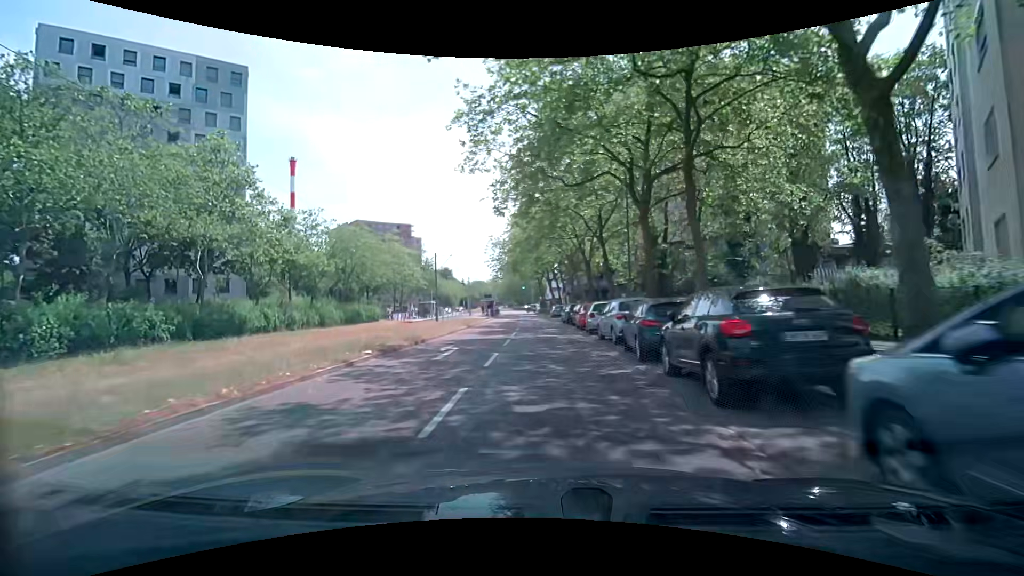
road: tertiary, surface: asphalt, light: Day
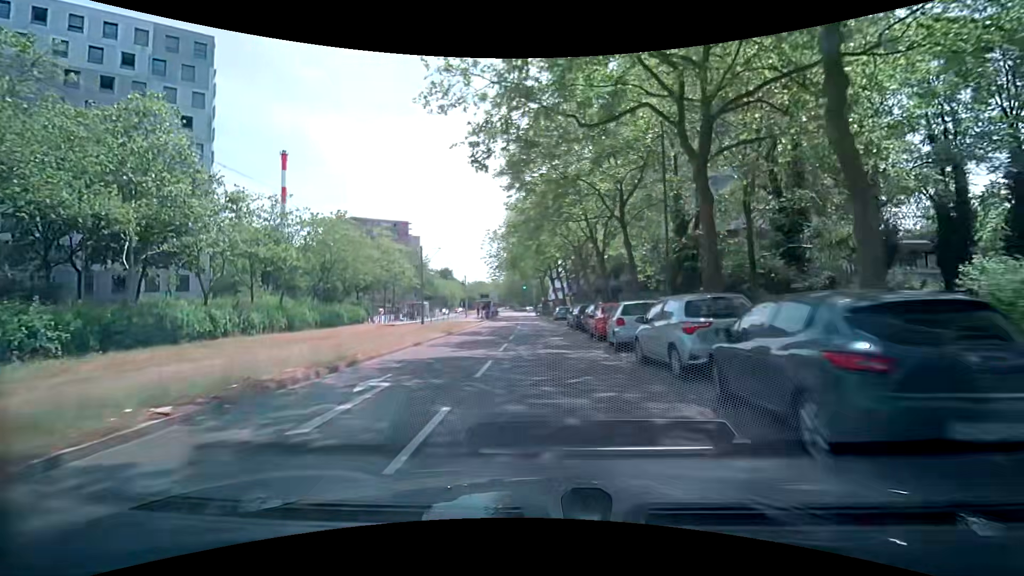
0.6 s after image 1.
(0.0, +7.4) m; -1°
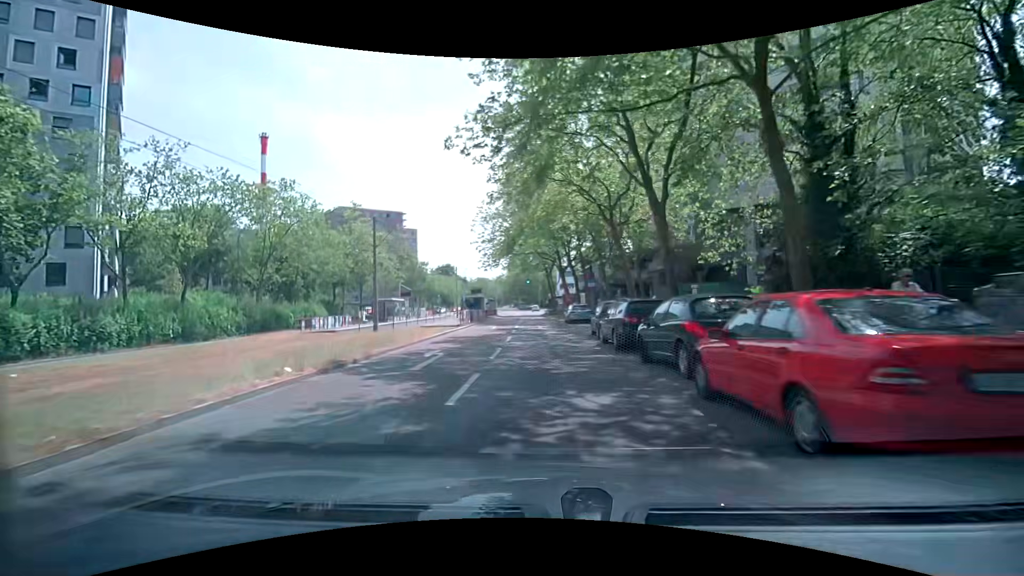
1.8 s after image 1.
(0.0, +14.9) m; 0°
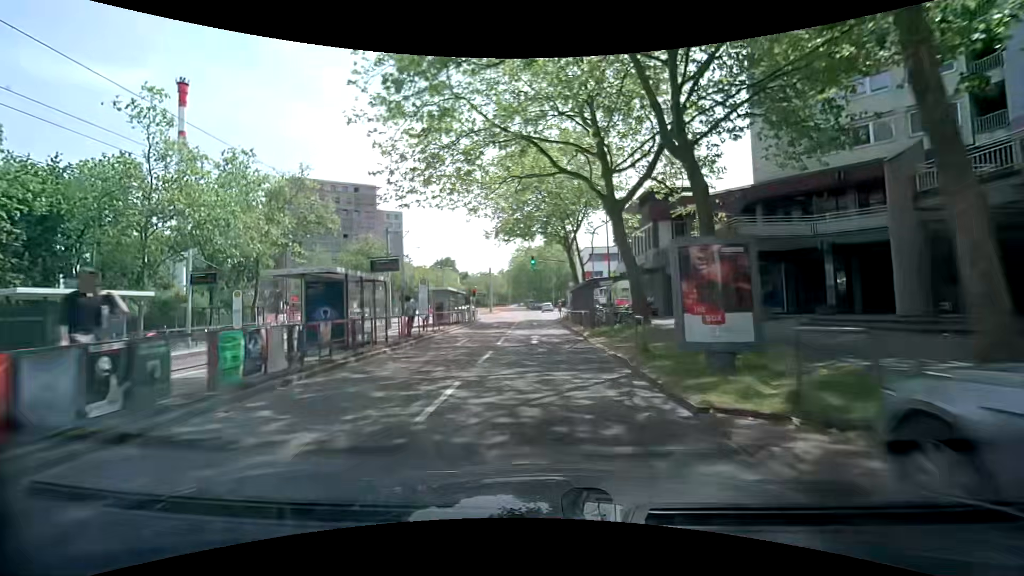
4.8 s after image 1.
(-0.6, +36.7) m; -1°
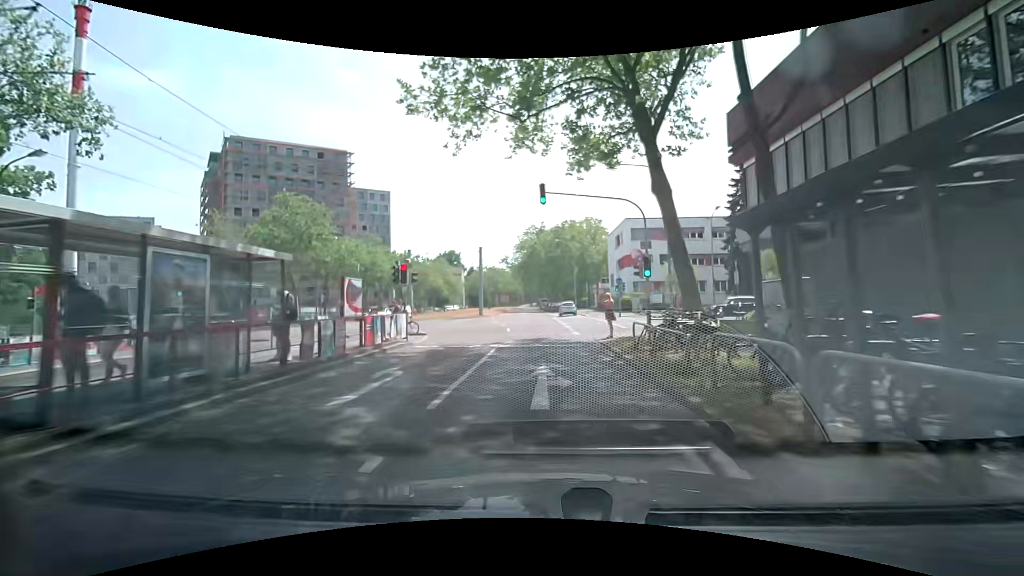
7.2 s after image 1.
(-0.4, +28.4) m; -2°
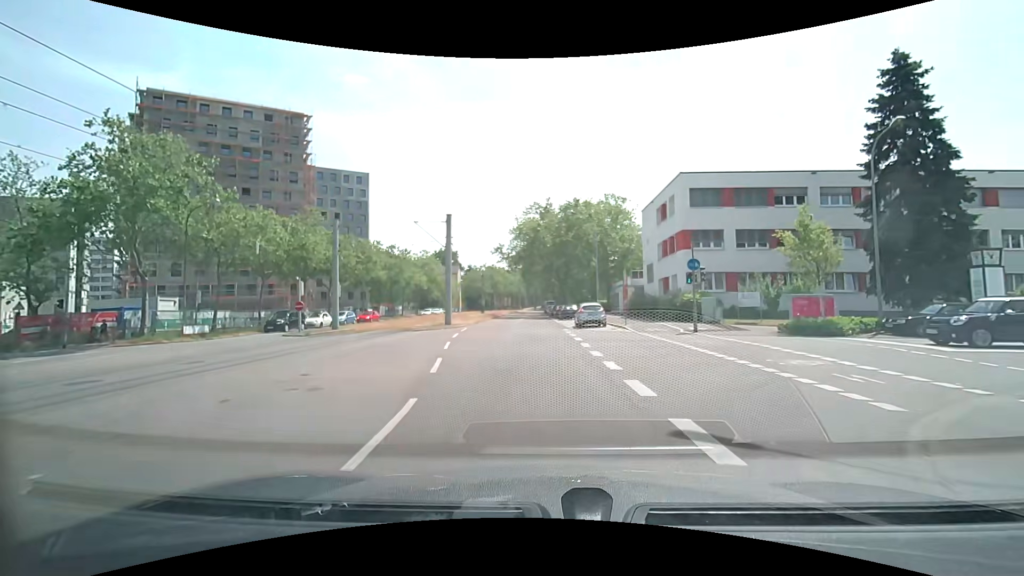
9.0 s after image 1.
(-0.2, +20.8) m; -1°
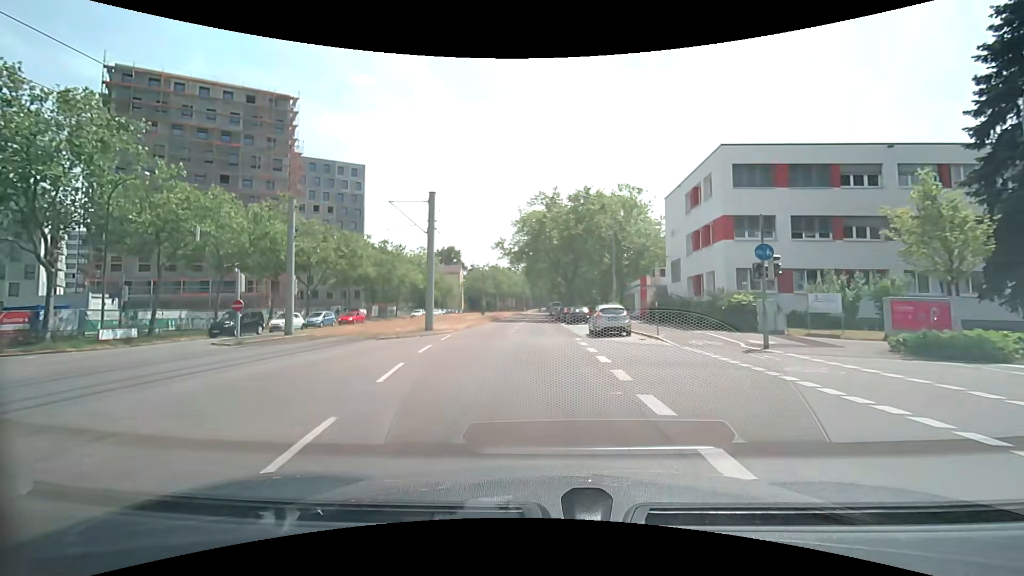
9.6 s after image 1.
(0.0, +6.9) m; 0°
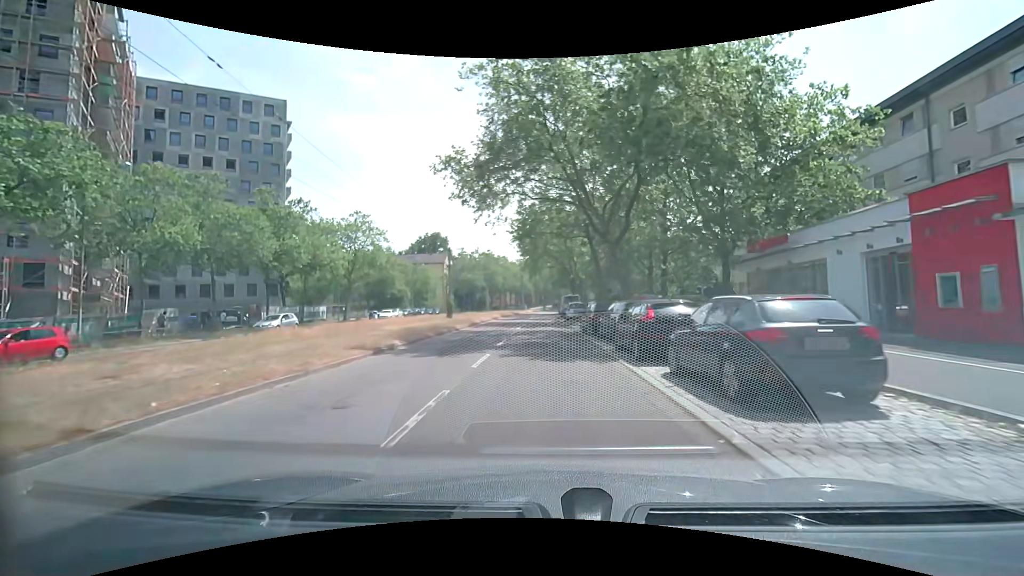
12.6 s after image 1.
(-0.7, +34.2) m; -1°
(0, +10) (0, +20) (0, +30) (0, +40) (0, +50) (0, +60) (0, +70) (0, +80) (+1, +90) (+1, +100) m
